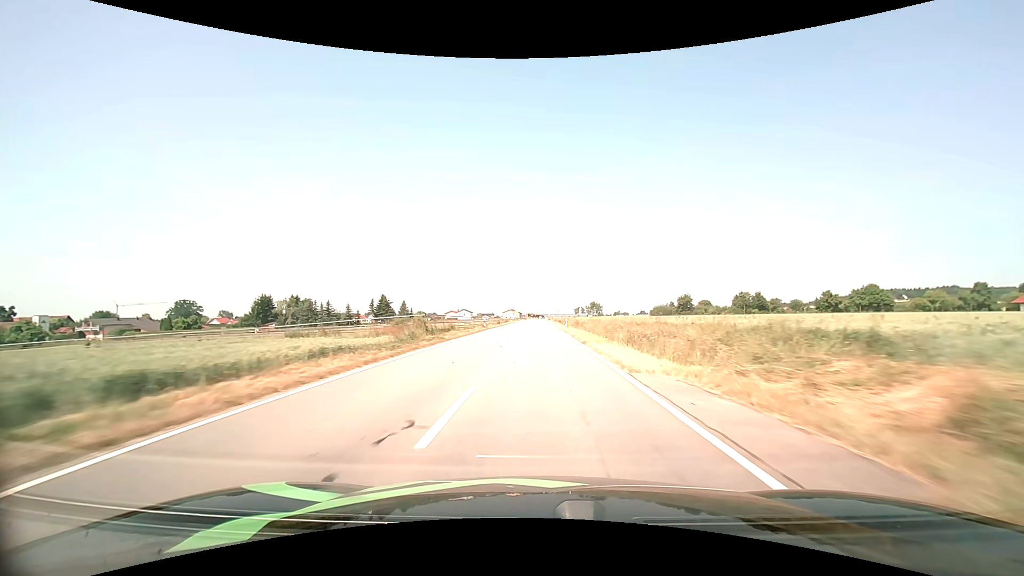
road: tertiary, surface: asphalt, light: Day
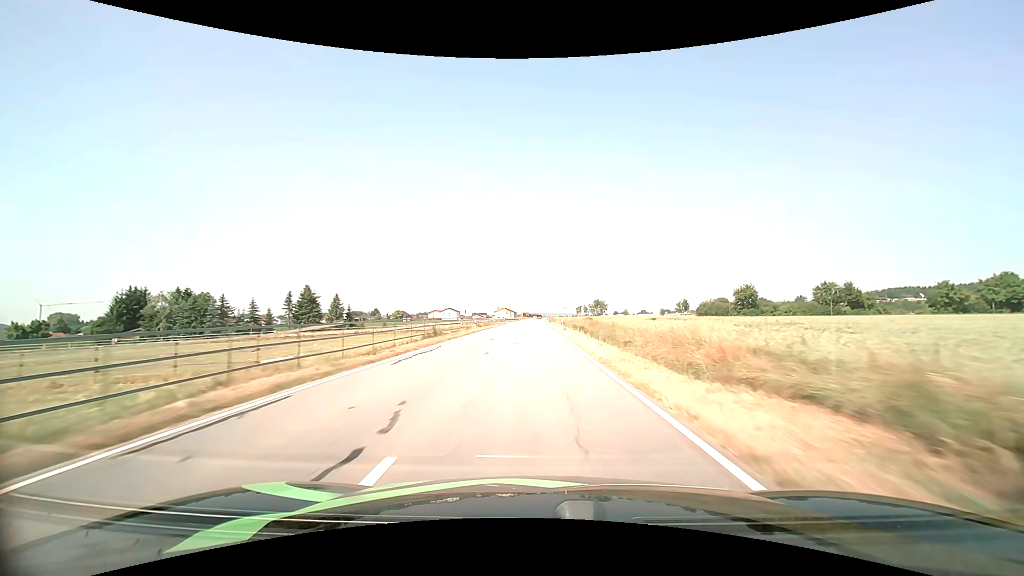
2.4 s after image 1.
(+0.2, +54.1) m; 0°
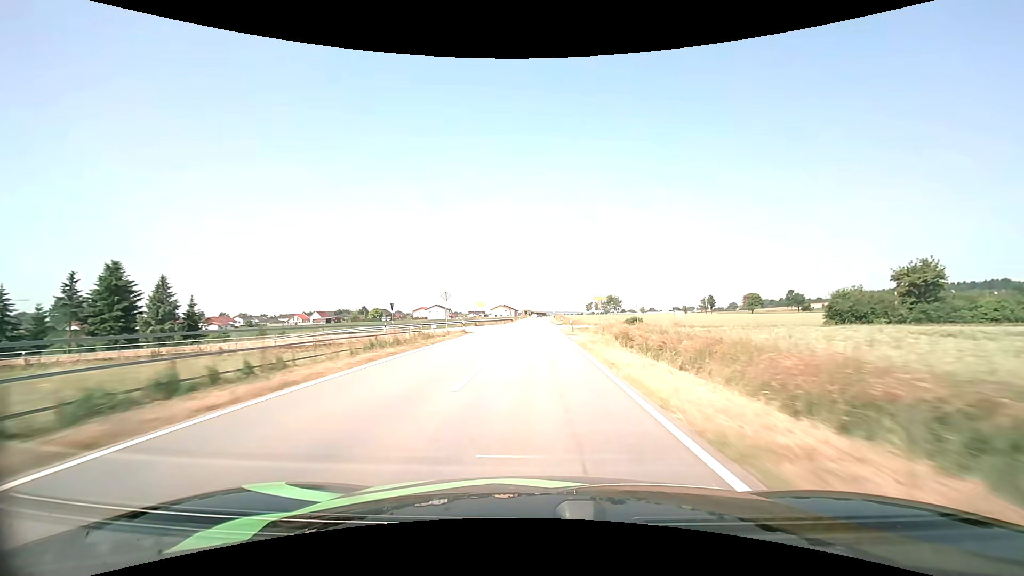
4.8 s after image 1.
(-0.2, +54.2) m; 0°
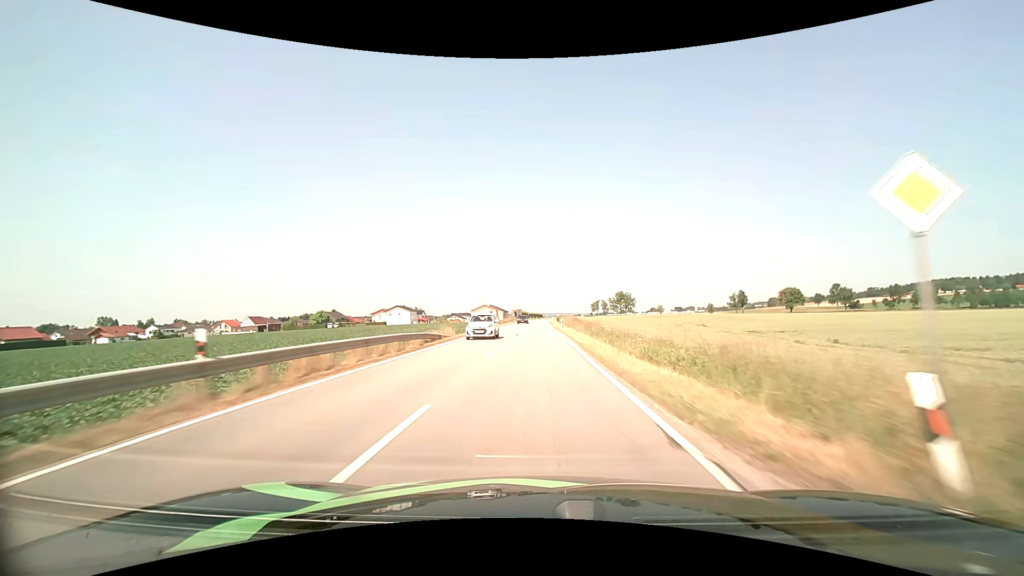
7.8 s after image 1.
(+0.4, +67.7) m; +1°
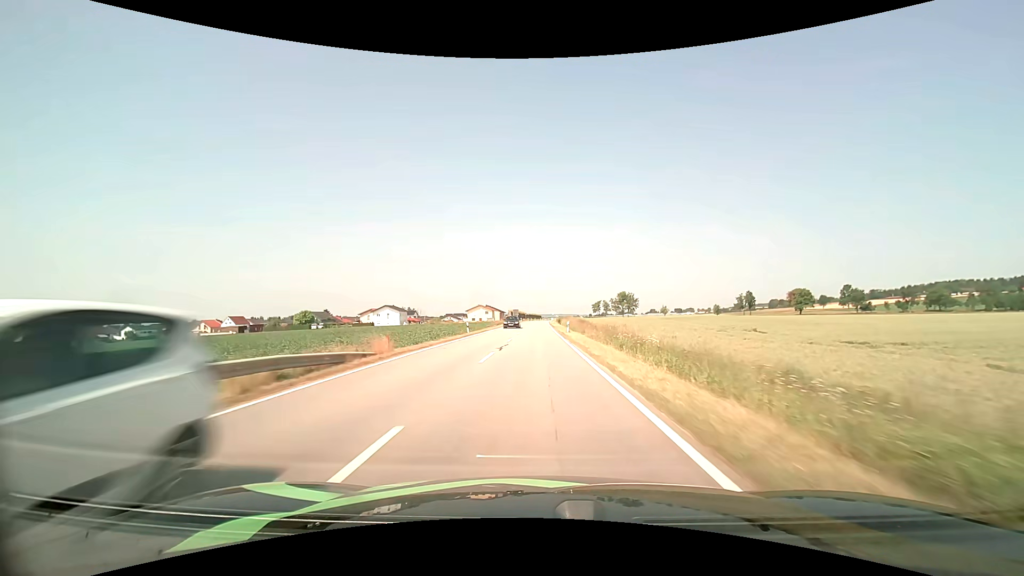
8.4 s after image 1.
(0.0, +13.8) m; 0°
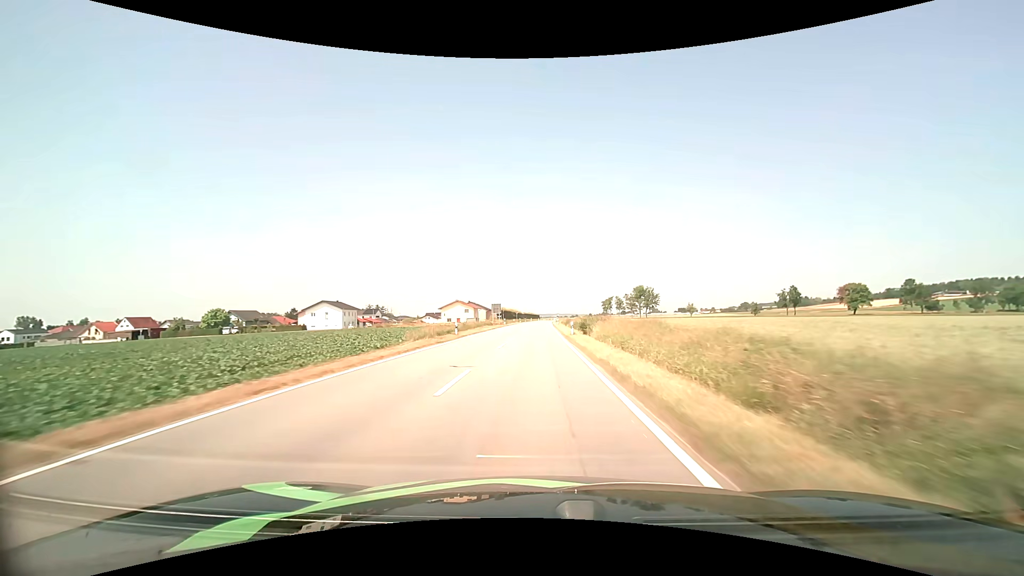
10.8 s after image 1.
(+0.3, +55.8) m; 0°
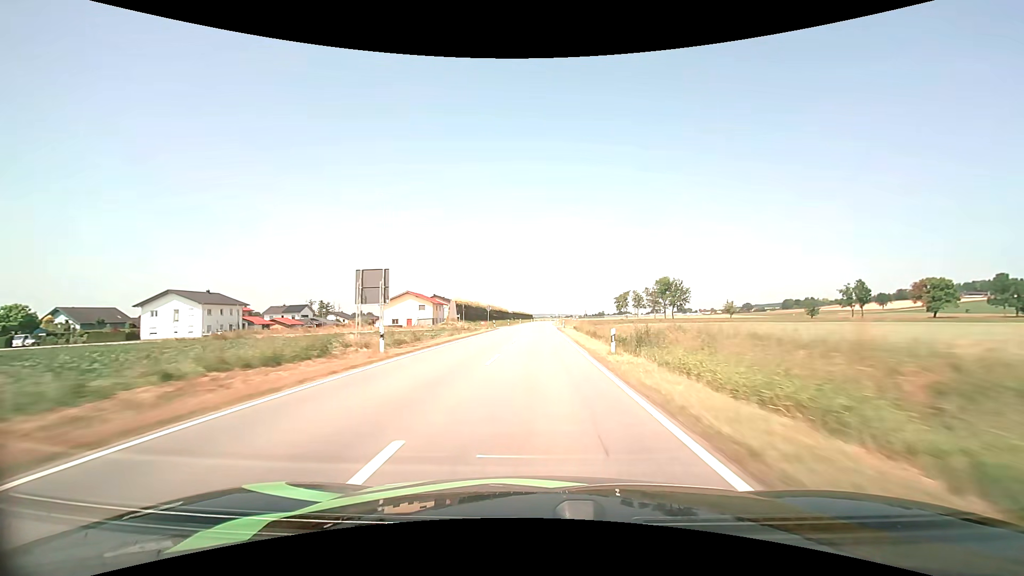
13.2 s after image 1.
(+0.1, +57.2) m; +1°
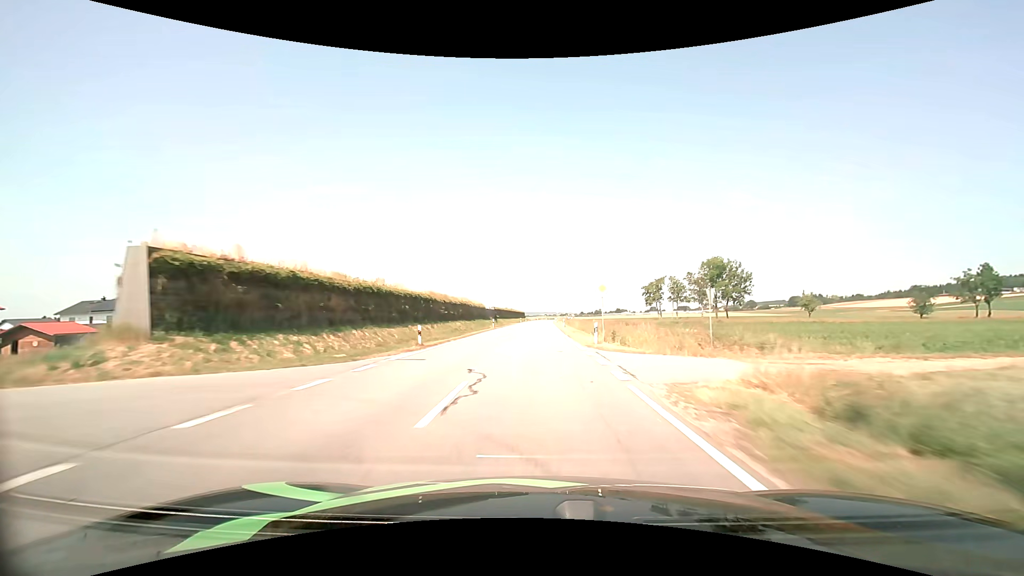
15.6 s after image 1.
(+0.3, +57.4) m; +1°
(0, +10) (0, +20) (0, +30) (0, +40) (0, +50) (0, +60) (+1, +70) (+1, +80) (+1, +90) (+1, +100) m
